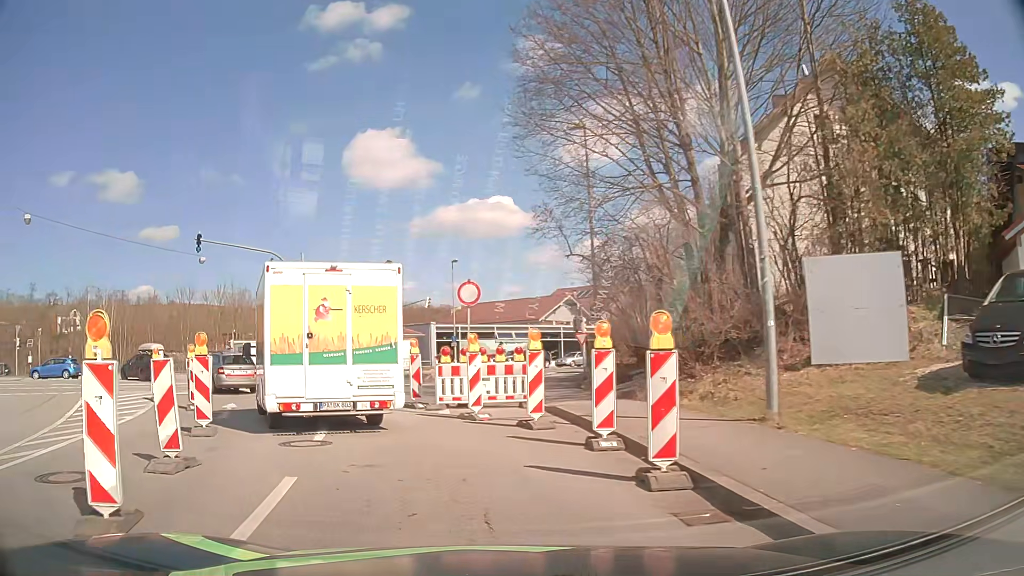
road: tertiary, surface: asphalt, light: Day
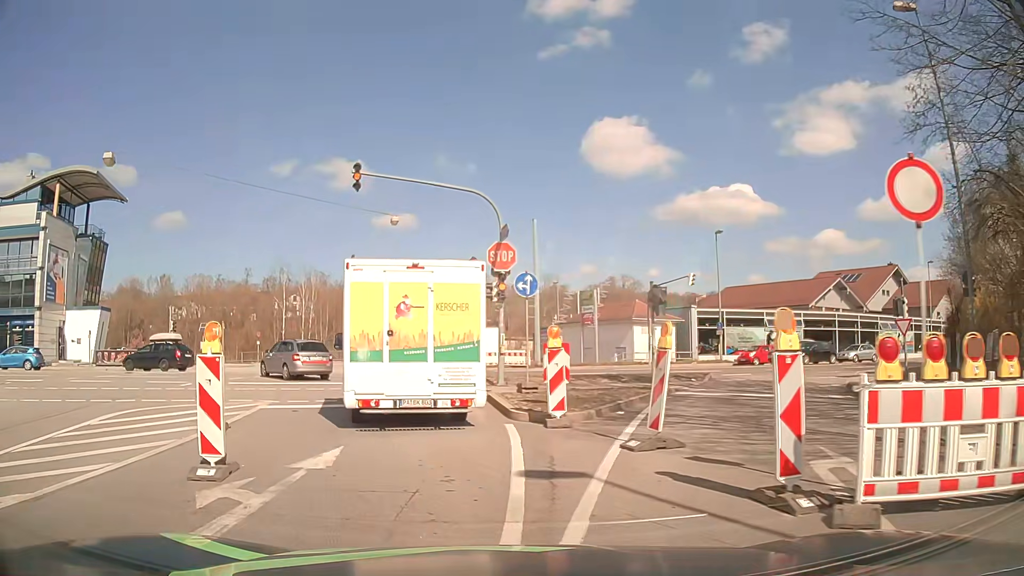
(-1.9, +10.2) m; -19°
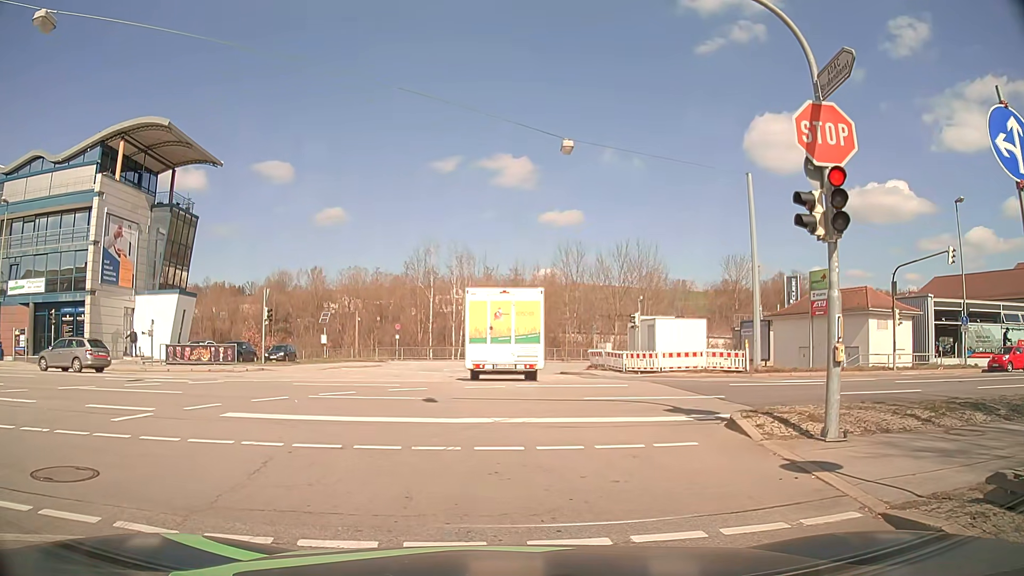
(-2.0, +11.5) m; -14°
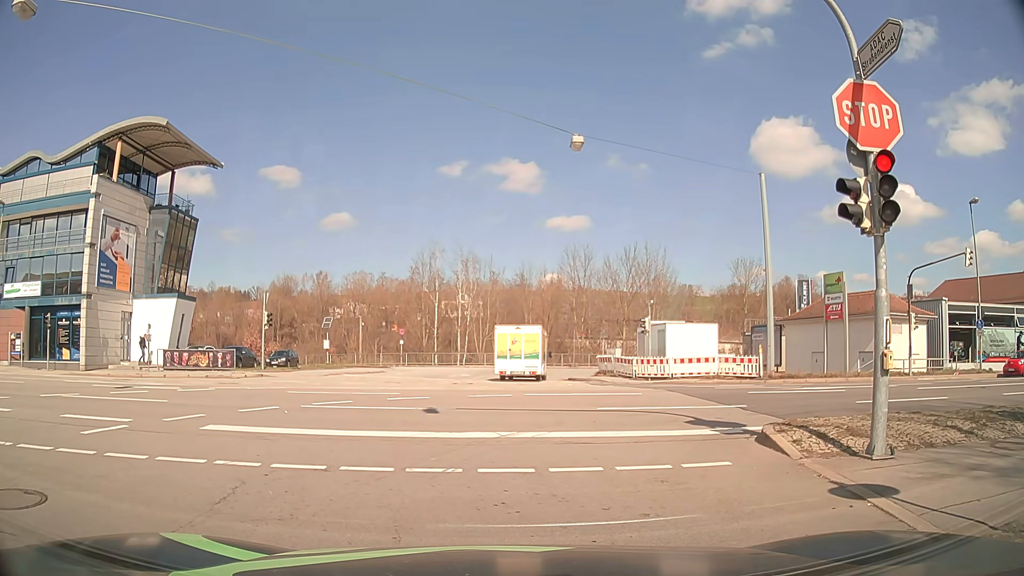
(0.0, +1.0) m; -2°
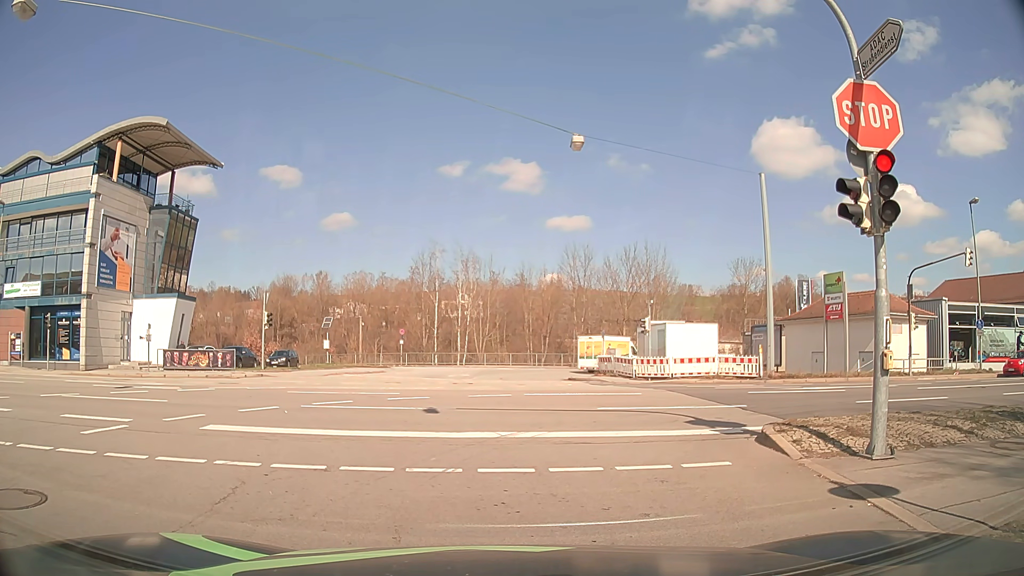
(0.0, 0.0) m; 0°
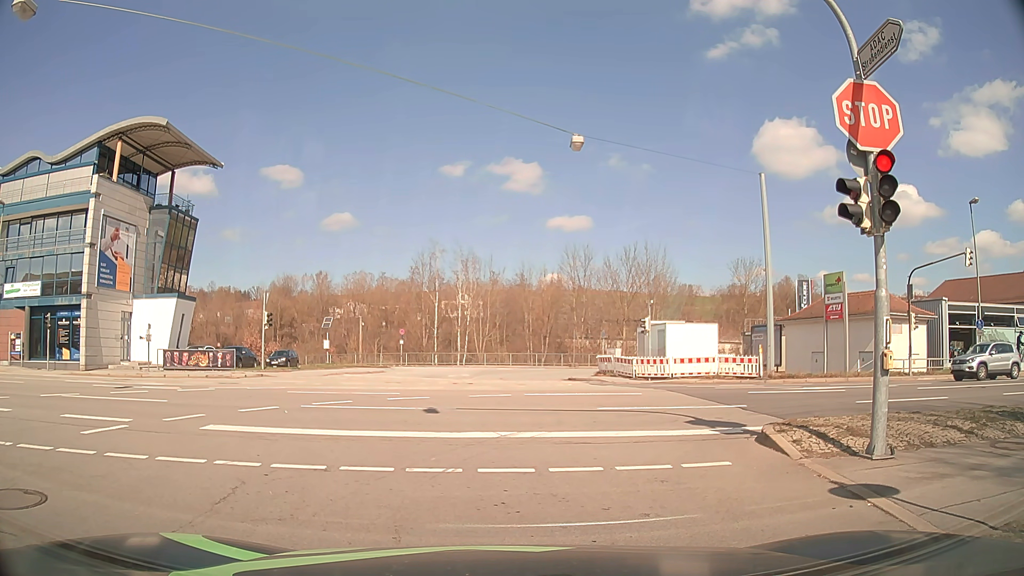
(0.0, 0.0) m; 0°
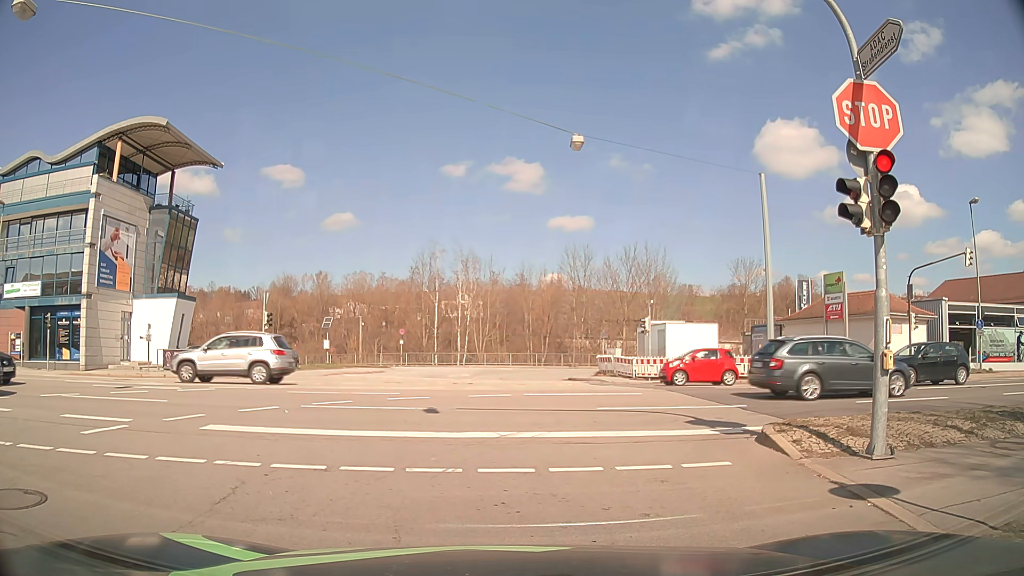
(0.0, 0.0) m; 0°
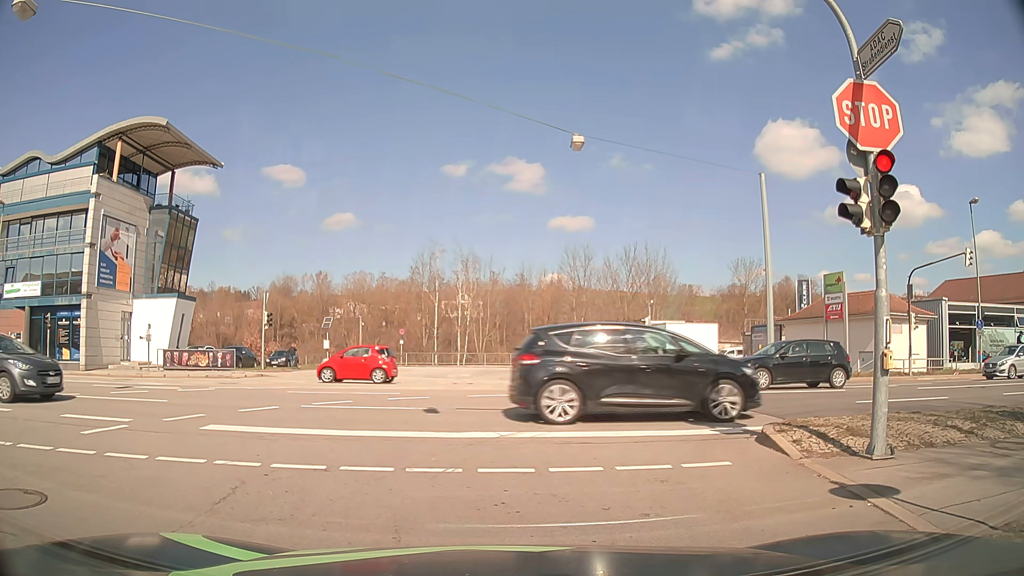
(0.0, 0.0) m; 0°
(-1, +10) (-6, +19) (-14, +24) (-24, +26) (-34, +26) (-44, +26) (-54, +25) (-64, +25) (-74, +25) (-84, +25) m
